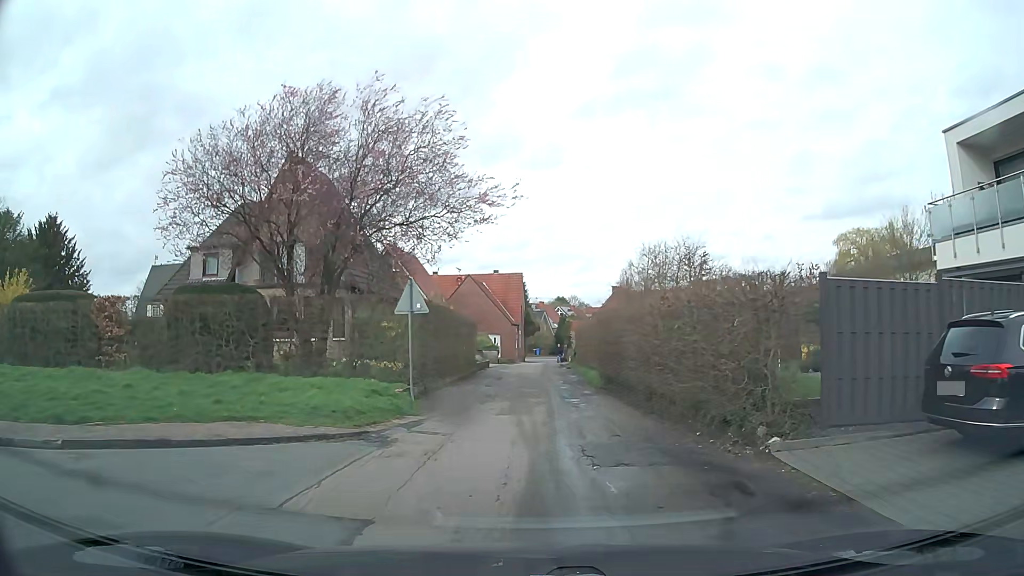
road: residential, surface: asphalt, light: Day
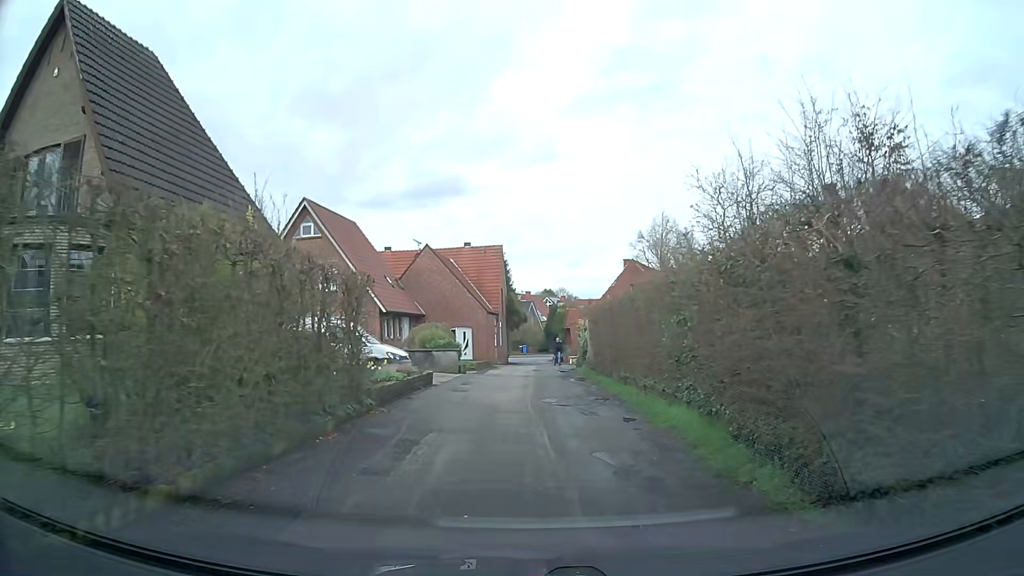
(+0.3, +18.1) m; +2°
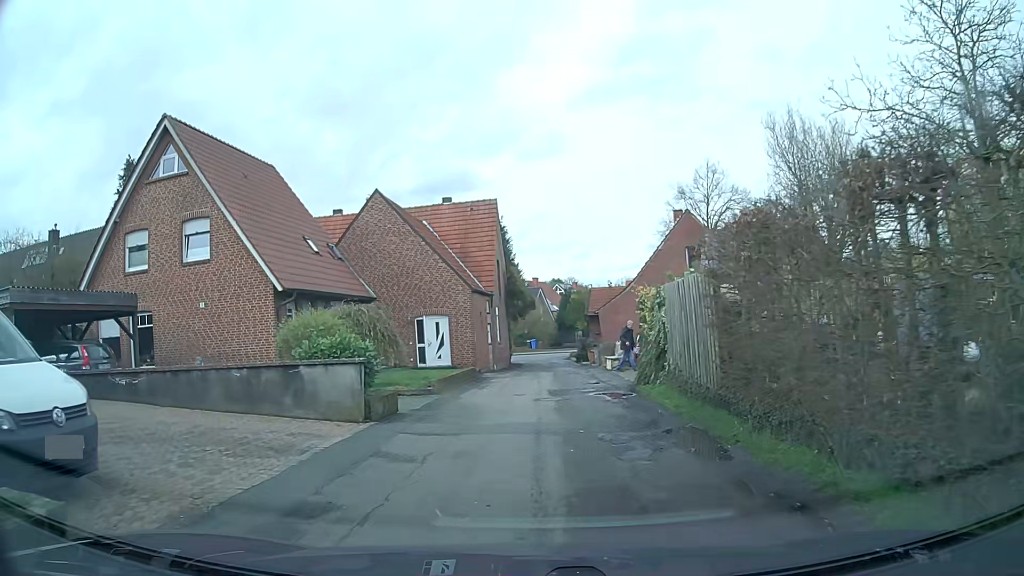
(-0.2, +16.4) m; -2°
(0, +10) (0, +20) (+1, +30) (+1, +40) (+1, +50) (+1, +60) (-7, +65) (-17, +66) (-27, +68) (-37, +70) m
